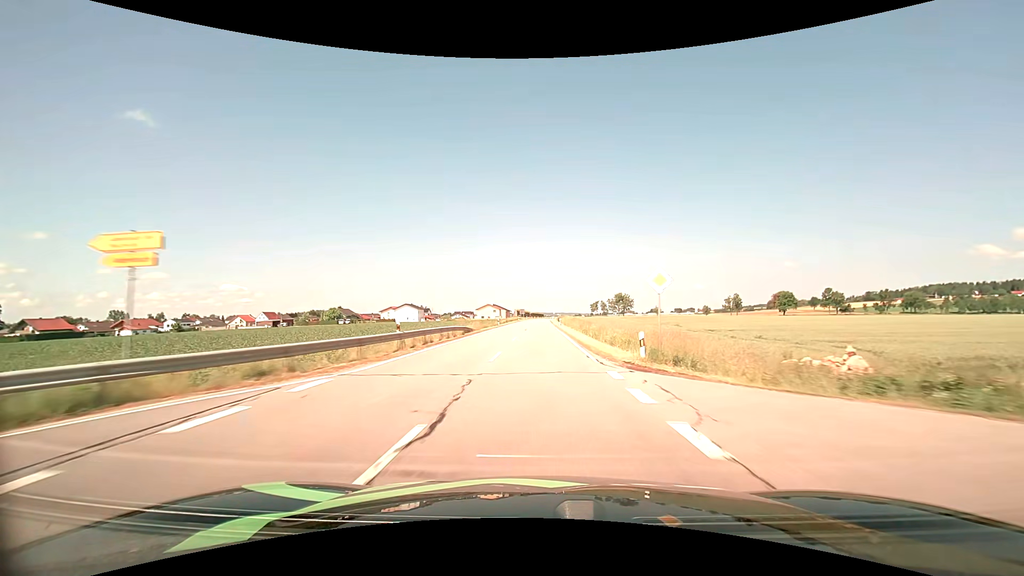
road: tertiary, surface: asphalt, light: Day
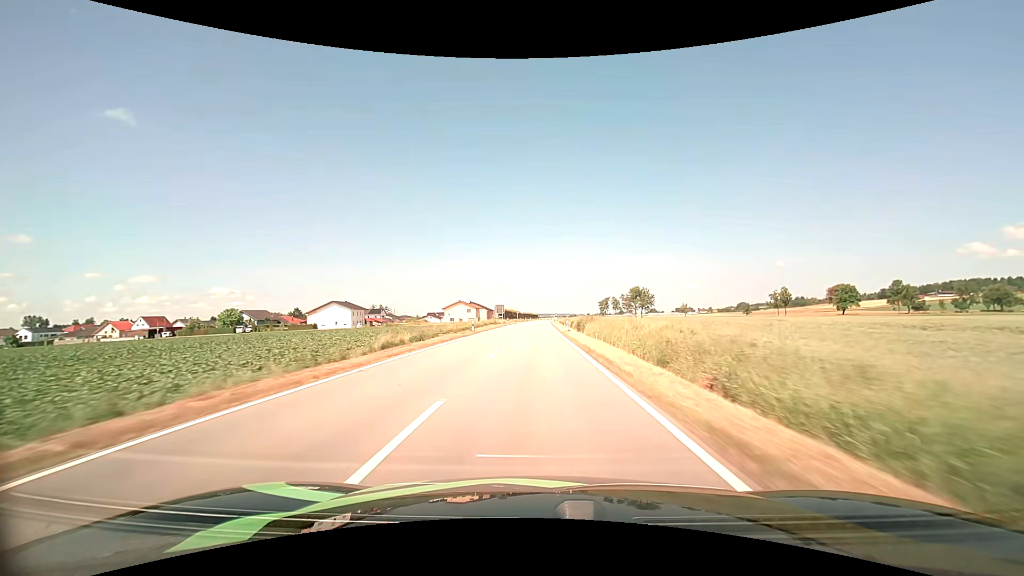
(+0.5, +73.3) m; +1°
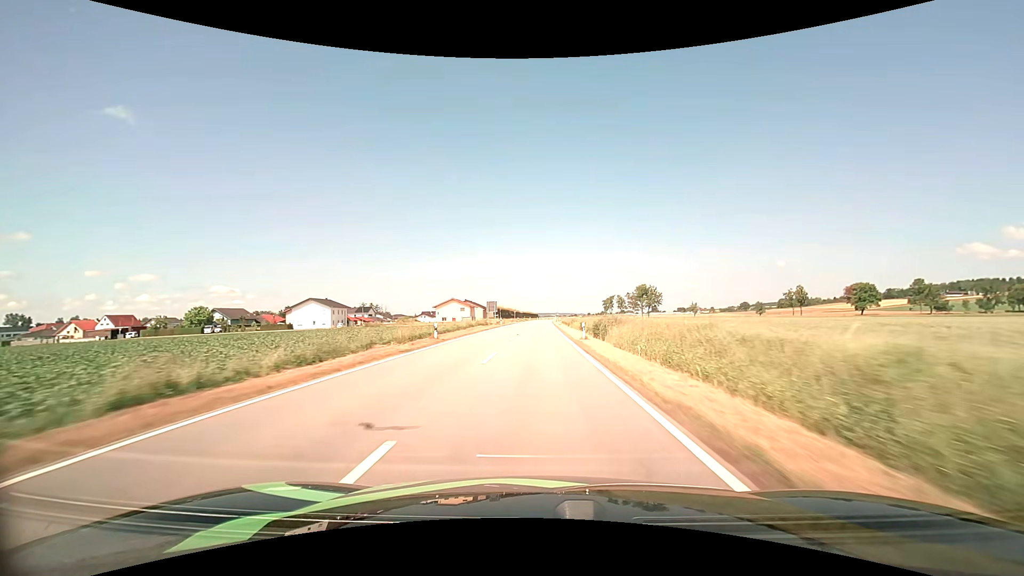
(0.0, +14.9) m; 0°
(0, +10) (0, +20) (0, +30) (0, +40) (0, +50) (0, +60) (0, +70) (0, +80) (0, +90) (+1, +100) m
